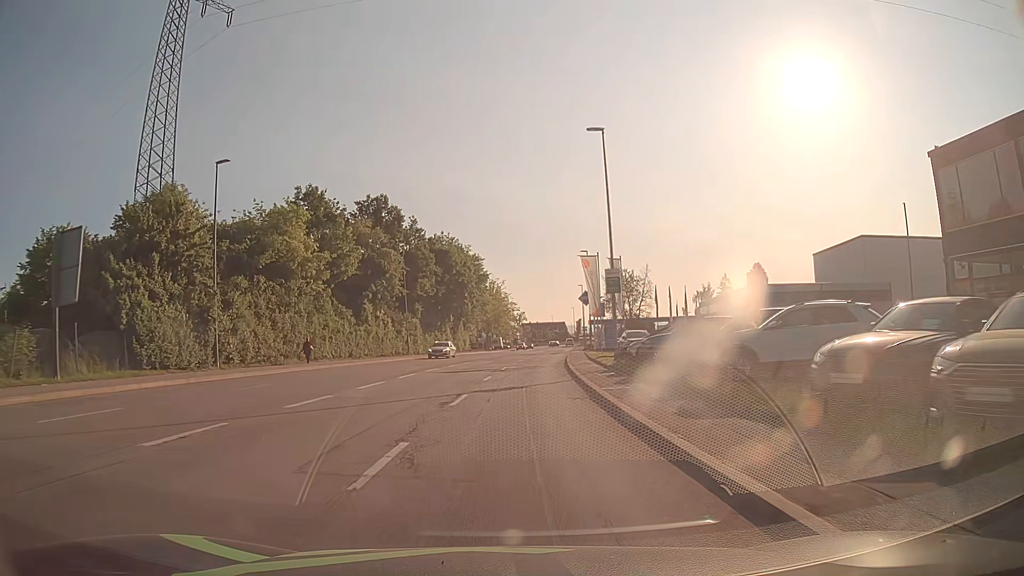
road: tertiary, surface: asphalt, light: Day
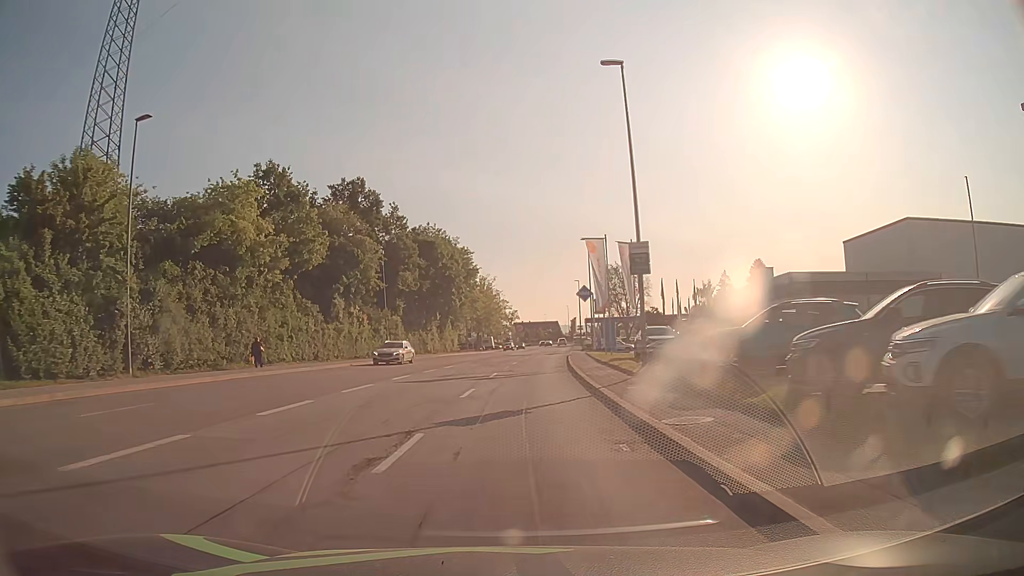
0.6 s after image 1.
(+0.1, +7.6) m; +1°
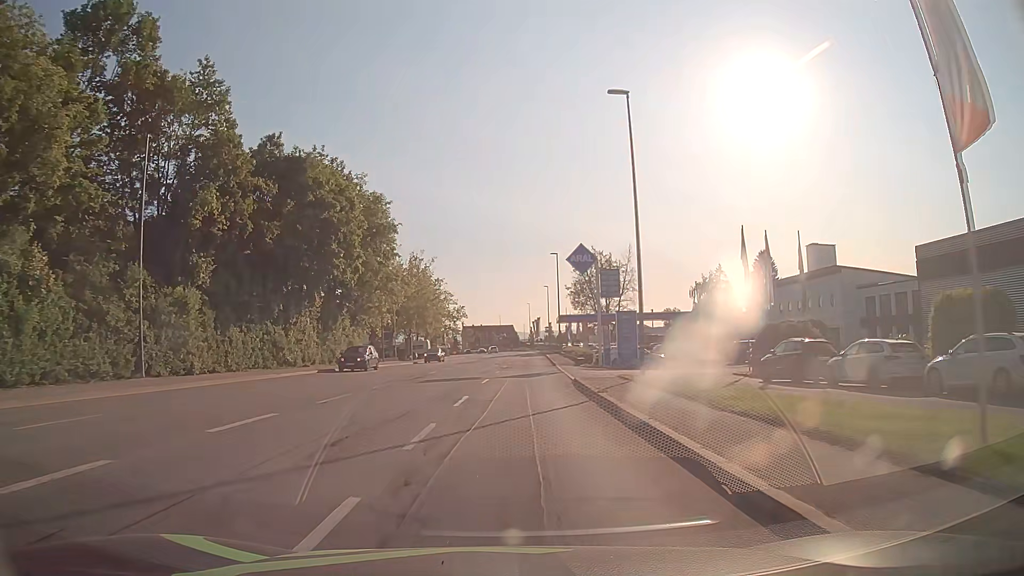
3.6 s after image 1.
(+1.1, +38.0) m; +4°
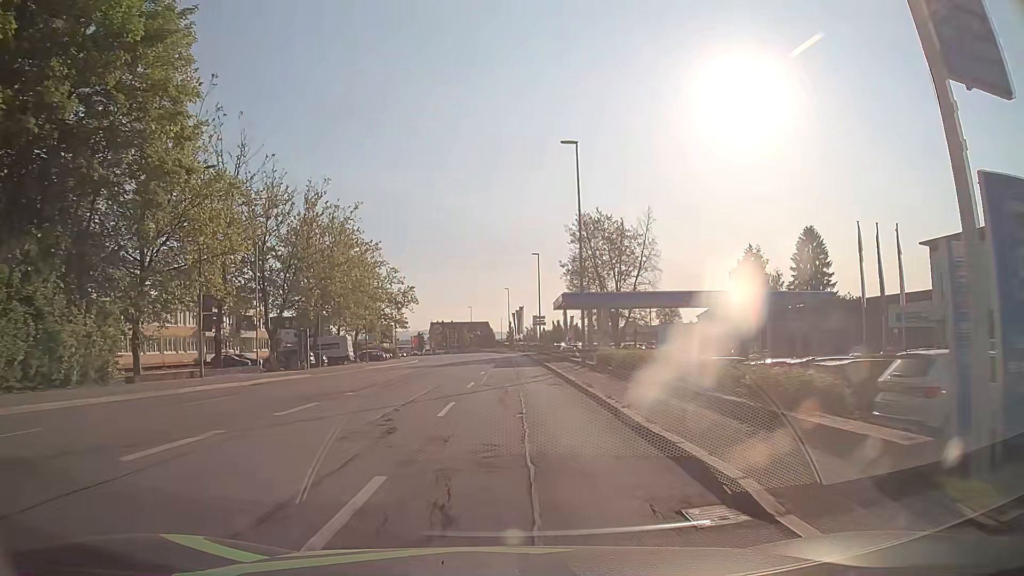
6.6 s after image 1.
(+1.0, +38.0) m; +2°
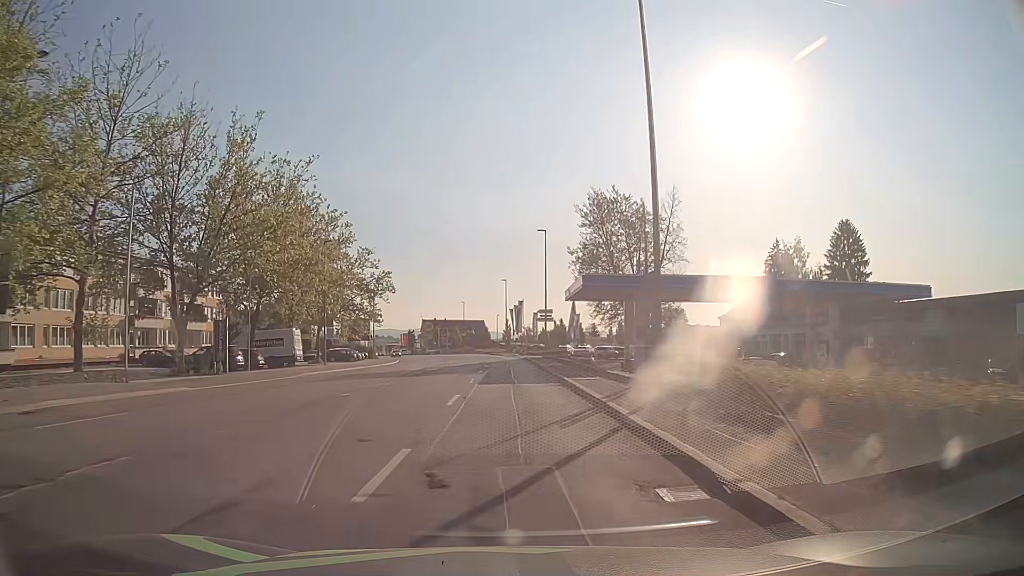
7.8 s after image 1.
(0.0, +15.2) m; +1°
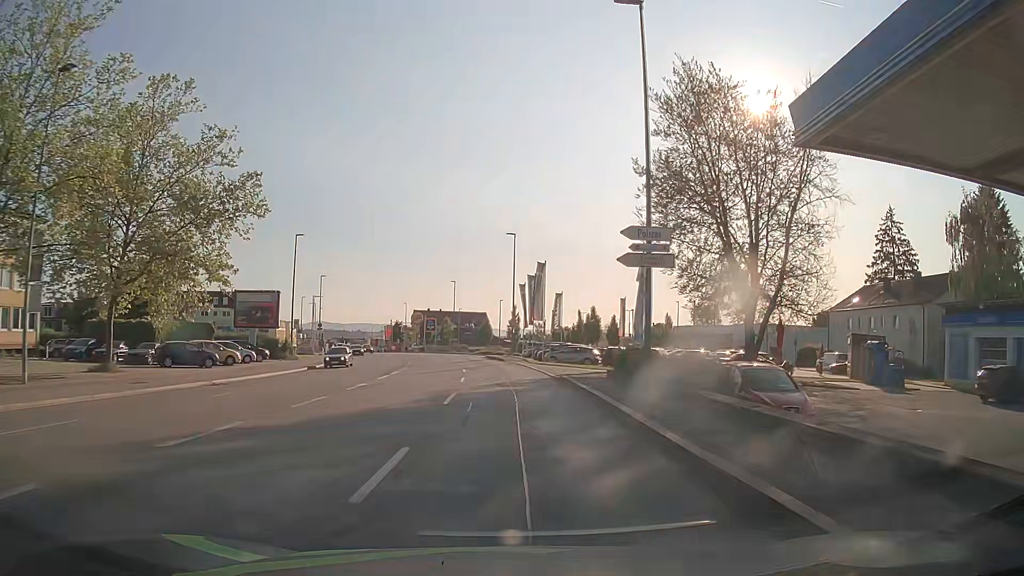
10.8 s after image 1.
(-0.2, +38.0) m; -1°
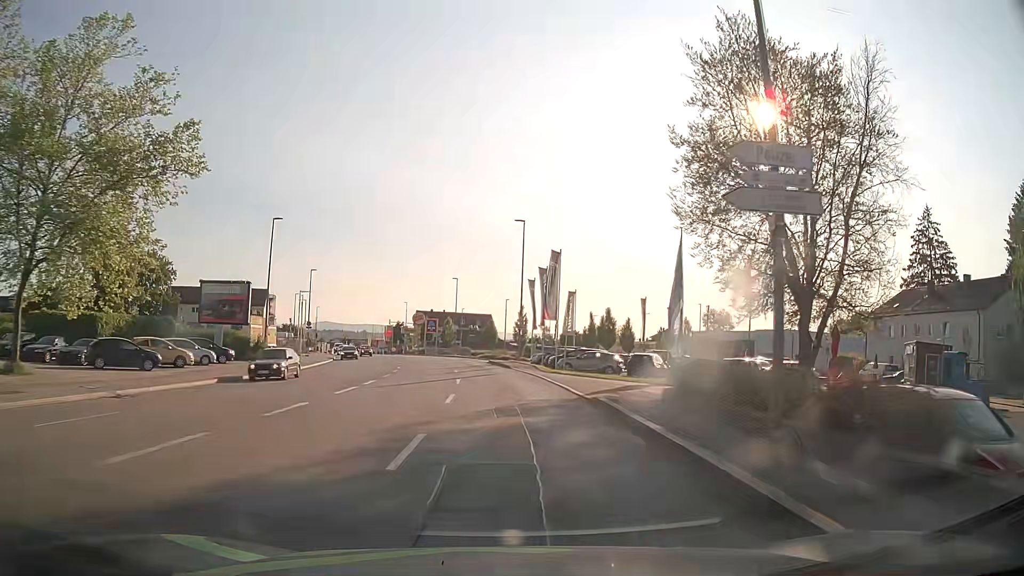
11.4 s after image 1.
(0.0, +7.6) m; -1°
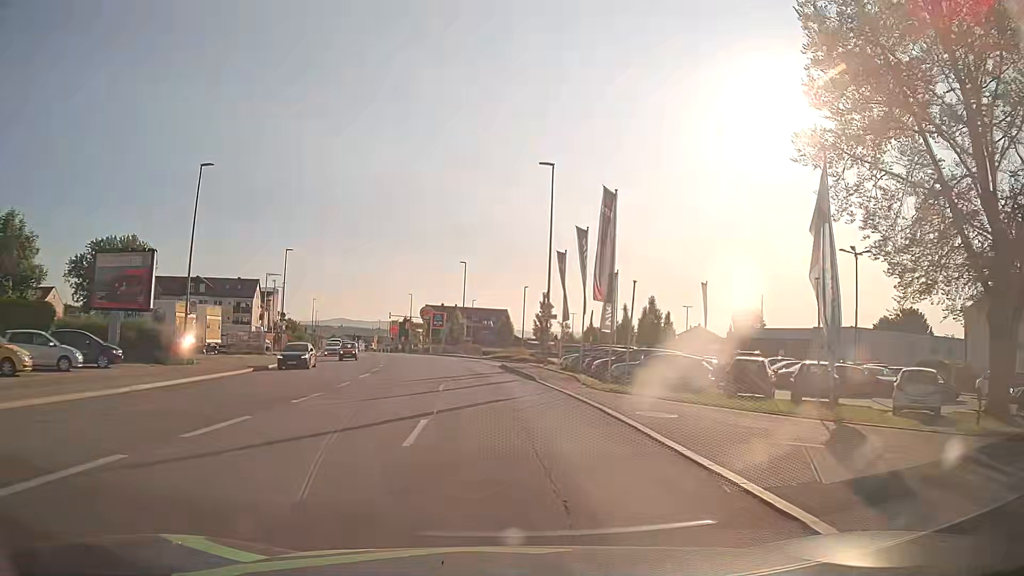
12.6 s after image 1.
(-0.1, +15.2) m; -1°
